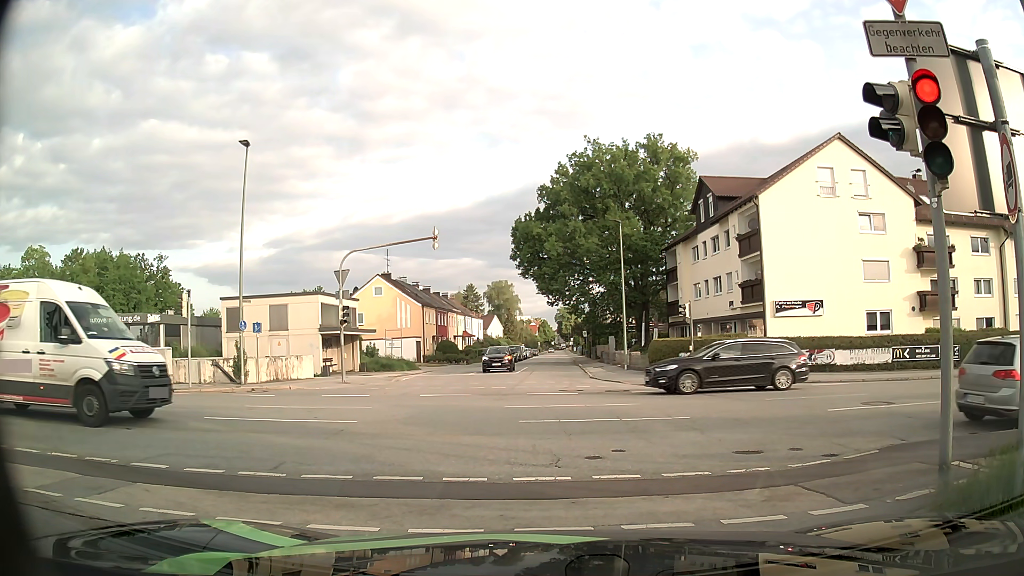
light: Day
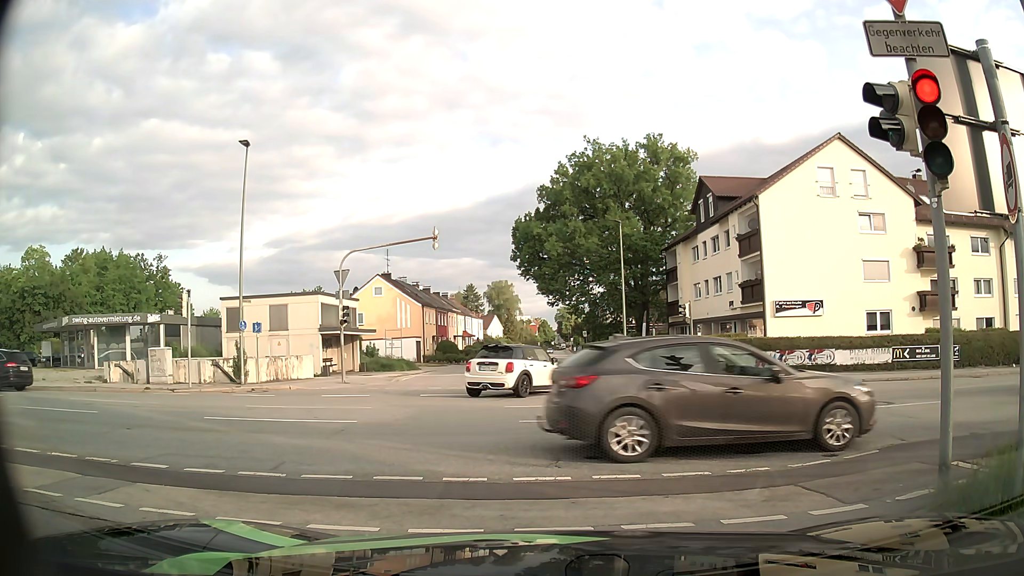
(0.0, 0.0) m; 0°
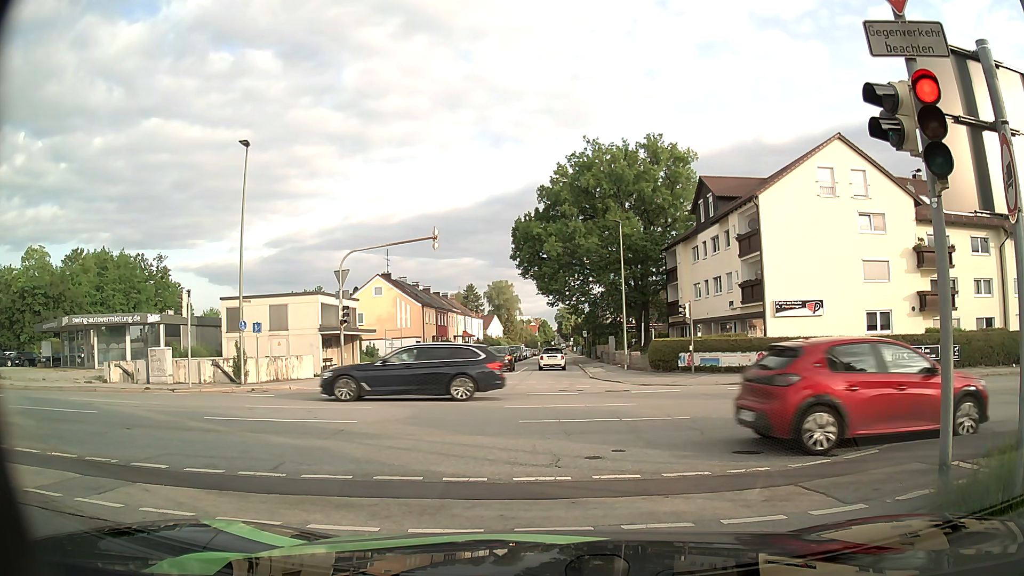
(0.0, 0.0) m; 0°
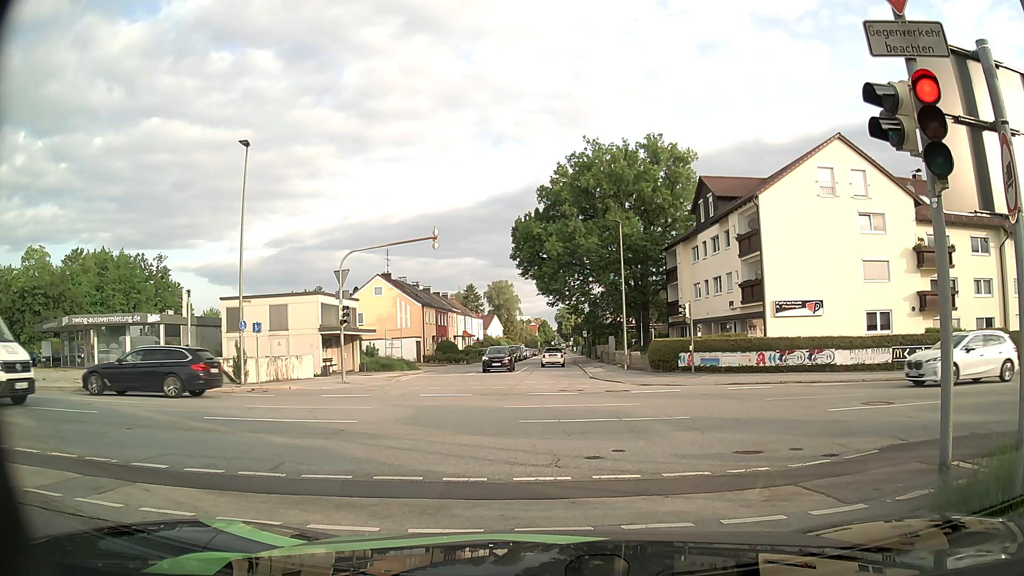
(0.0, 0.0) m; 0°
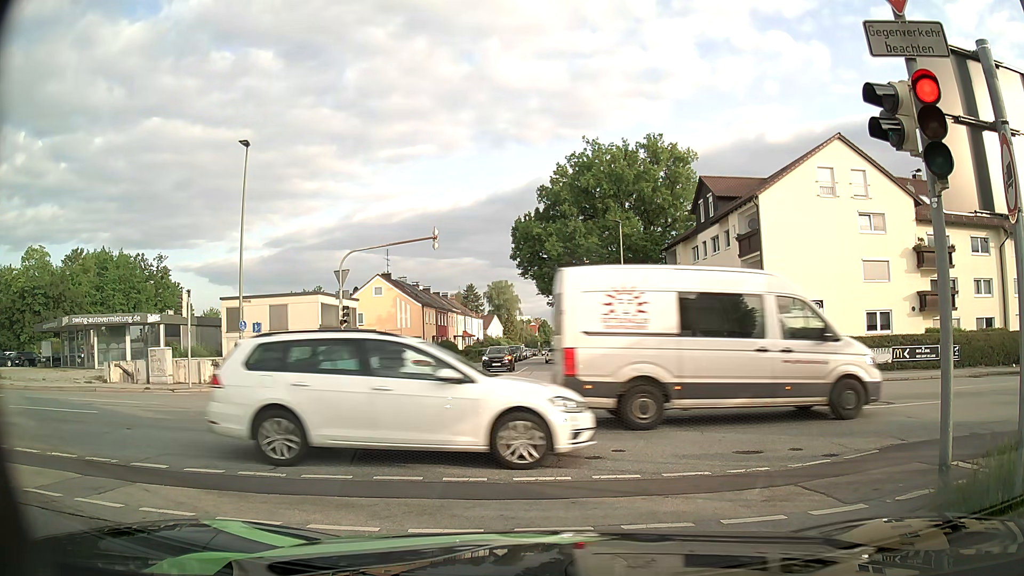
(0.0, 0.0) m; 0°
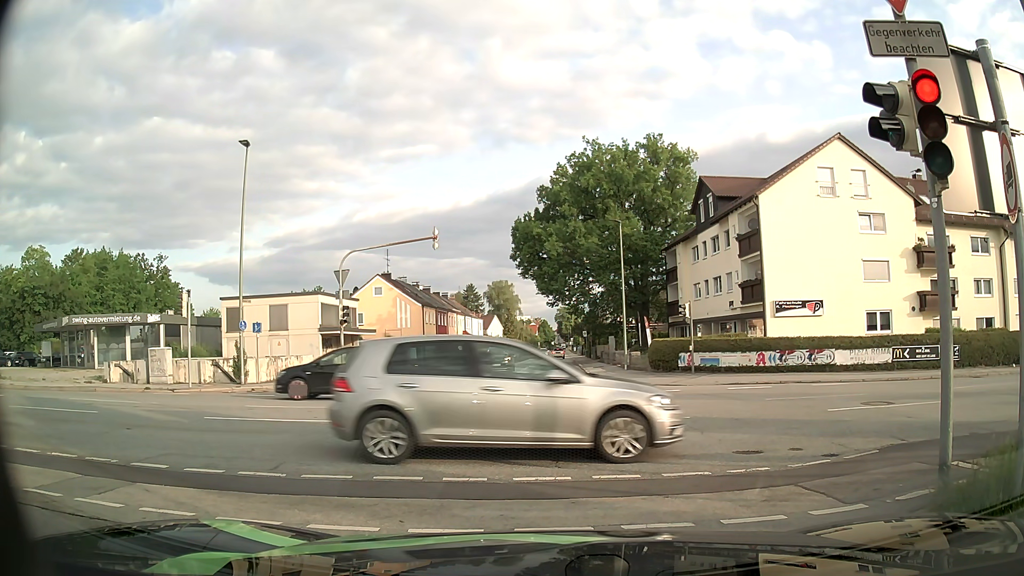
(0.0, 0.0) m; 0°
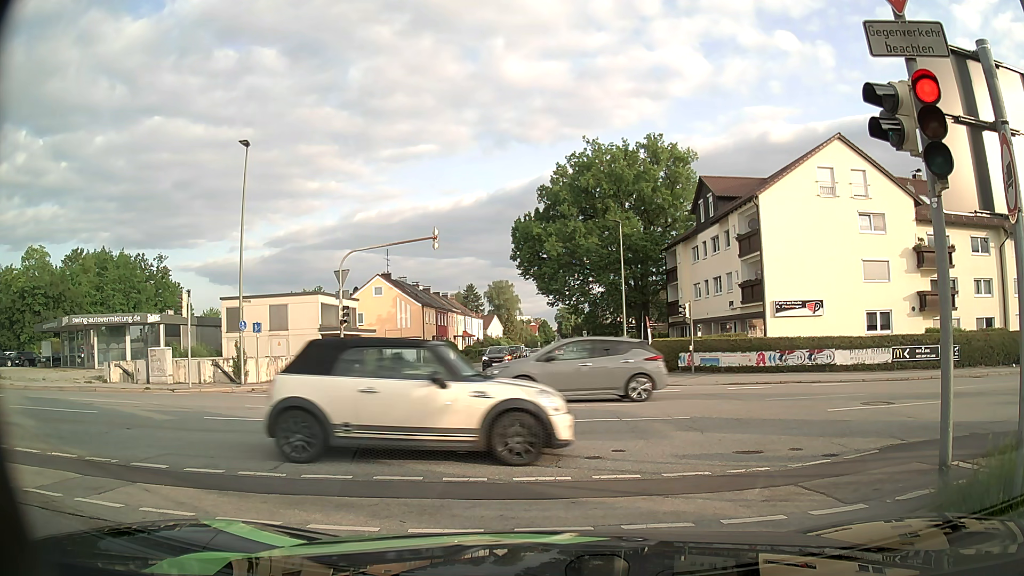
(0.0, 0.0) m; 0°
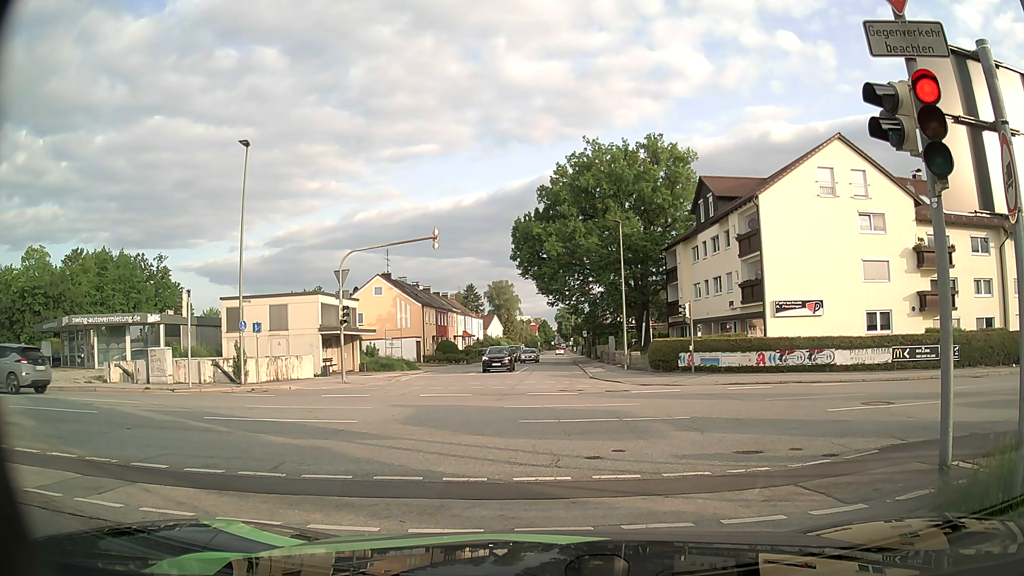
(0.0, 0.0) m; 0°
